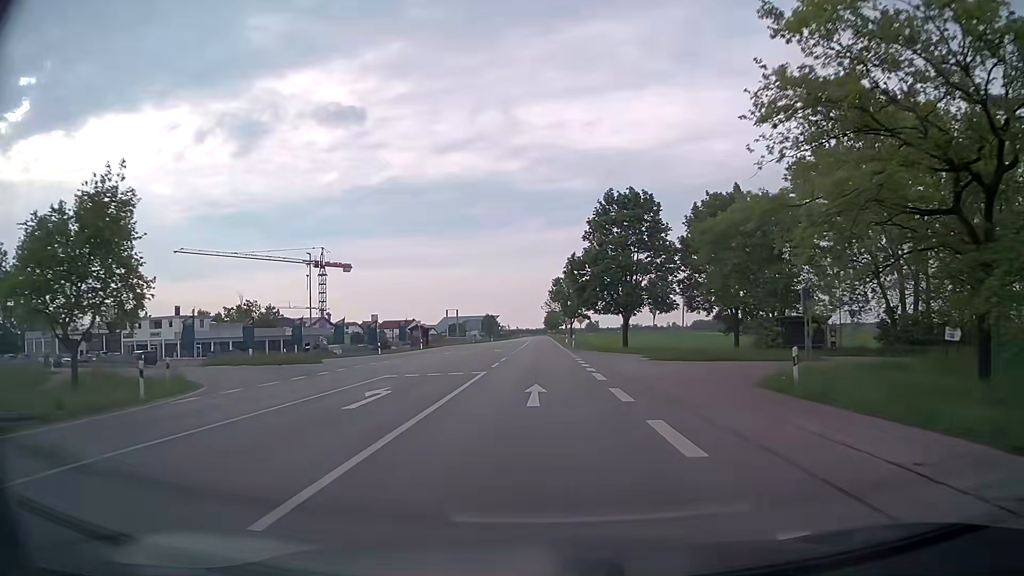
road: secondary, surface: asphalt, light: Day
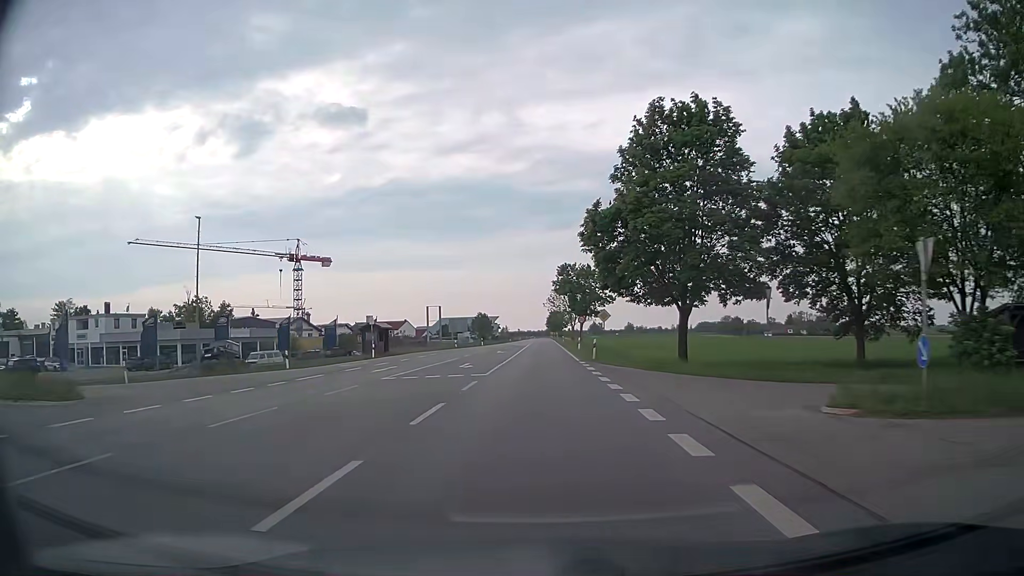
(0.0, +22.2) m; 0°
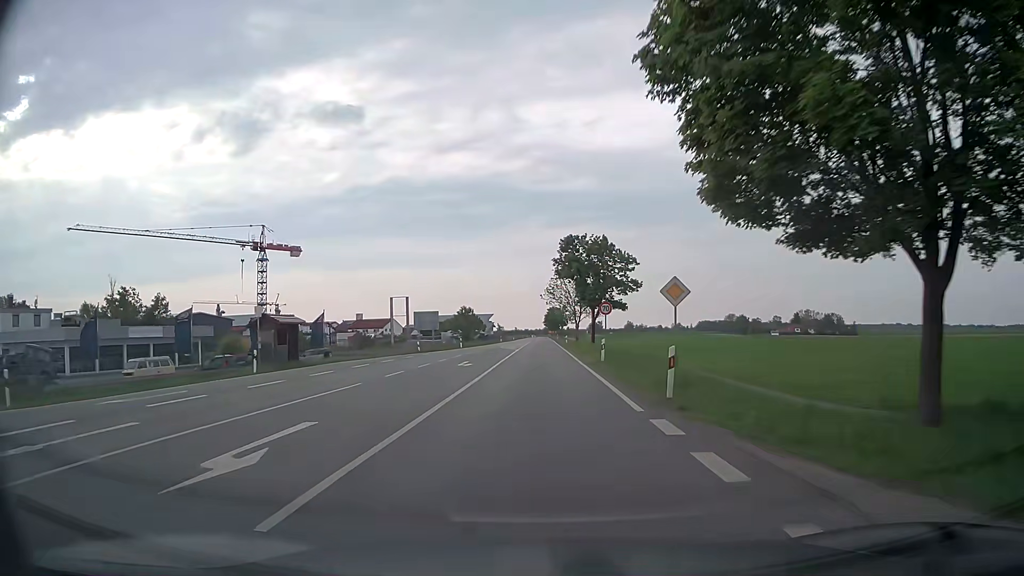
(+0.1, +22.2) m; 0°
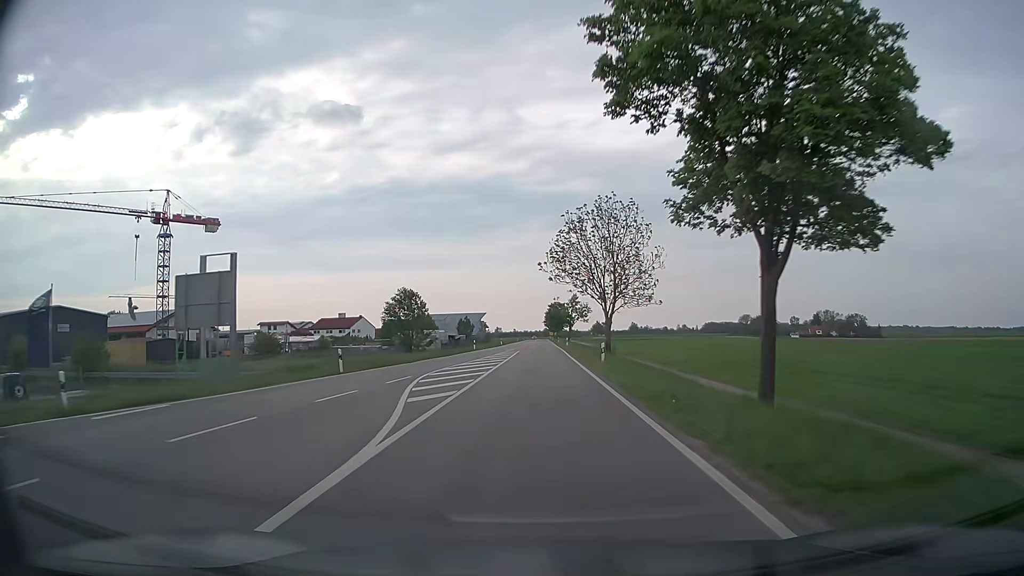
(0.0, +44.3) m; 0°
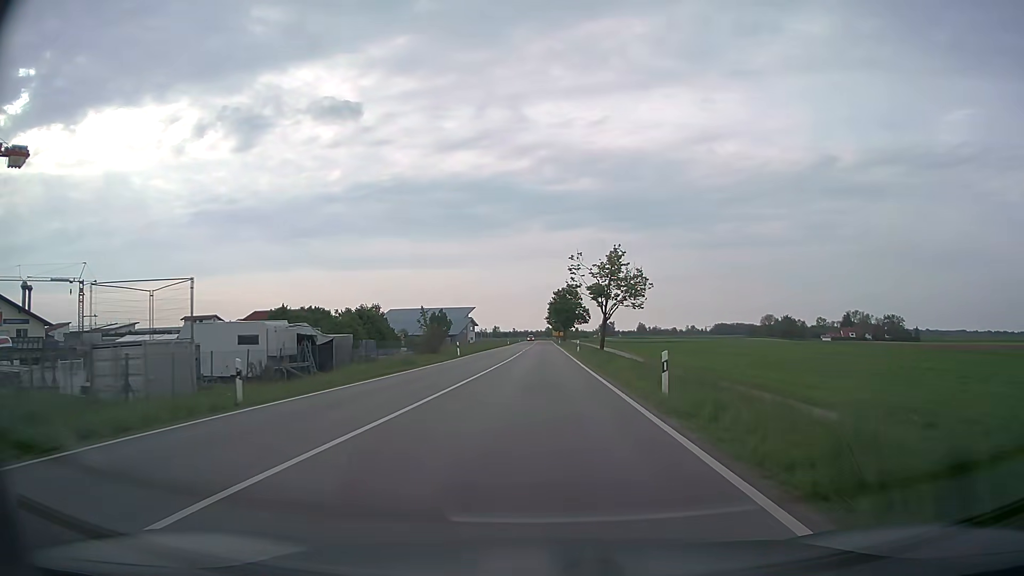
(-0.2, +55.5) m; 0°
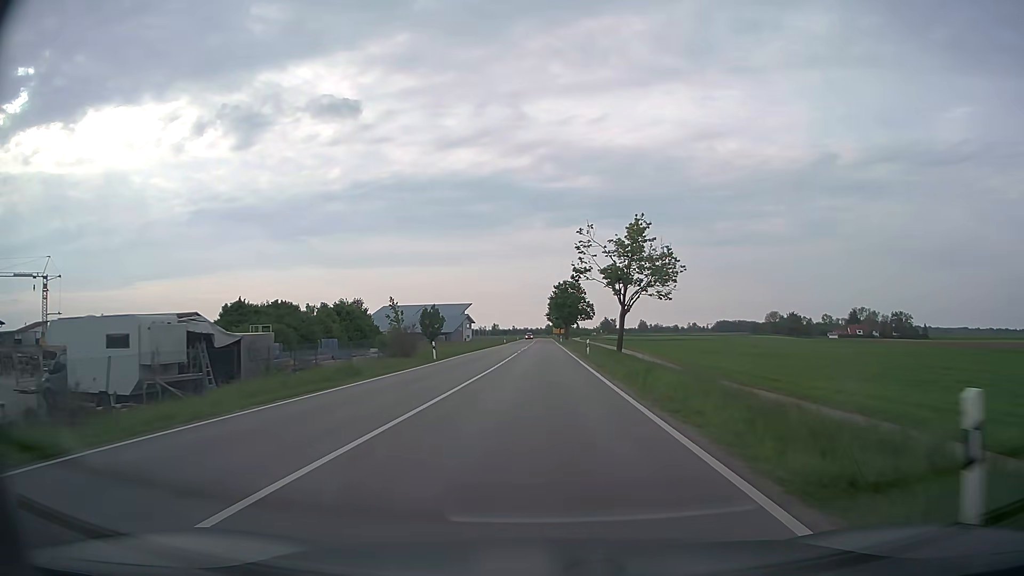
(0.0, +11.1) m; 0°
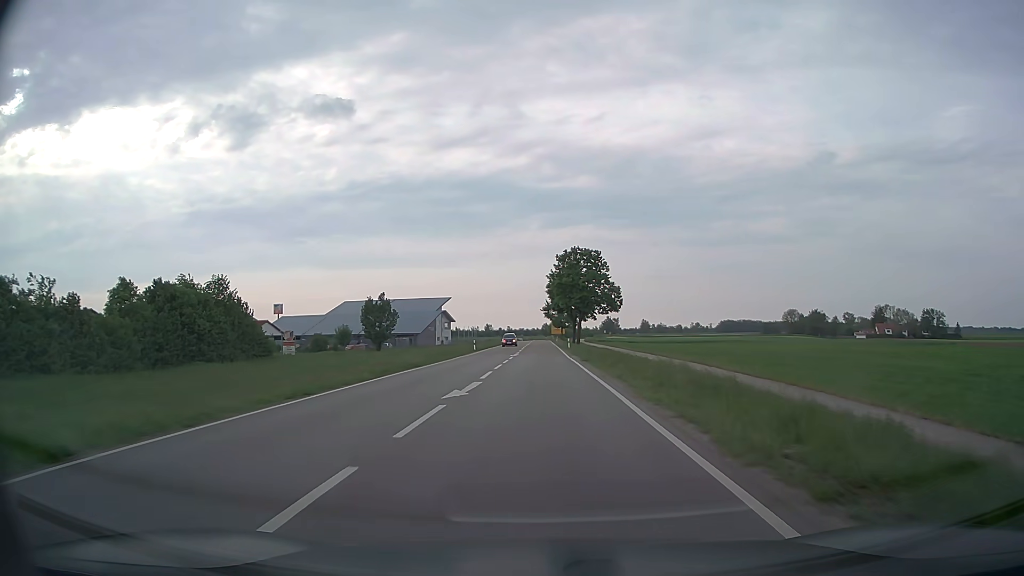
(+0.1, +44.5) m; 0°
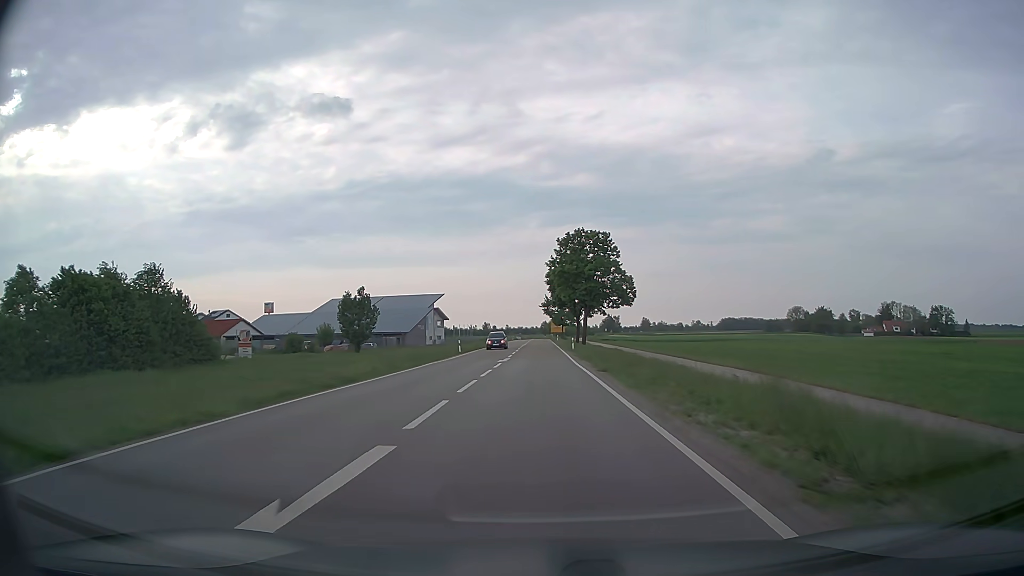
(0.0, +11.1) m; 0°
(0, +10) (0, +20) (0, +30) (0, +40) (0, +50) (0, +60) (0, +70) (0, +80) (0, +90) (0, +100) m
